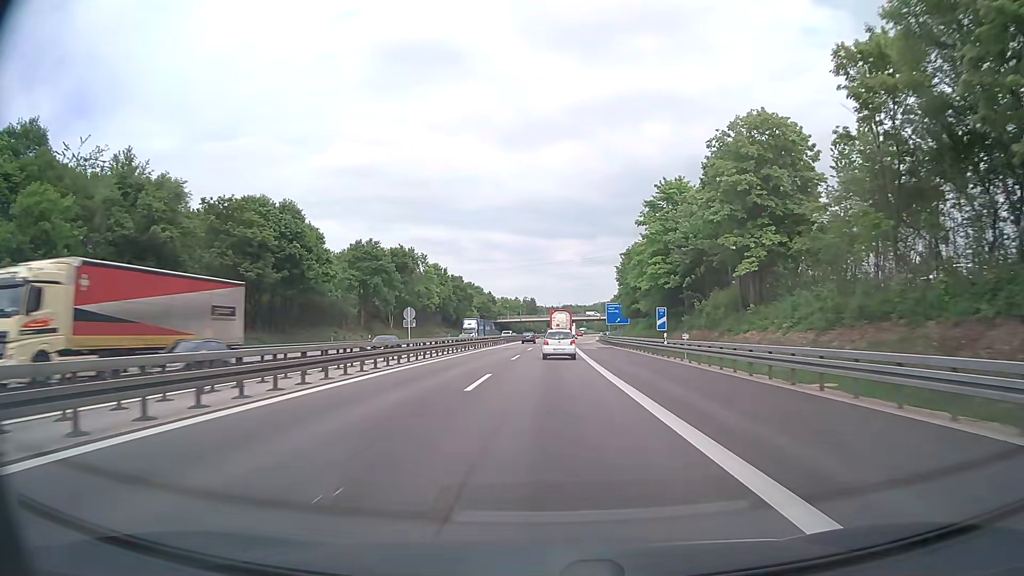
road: motorway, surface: asphalt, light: Day
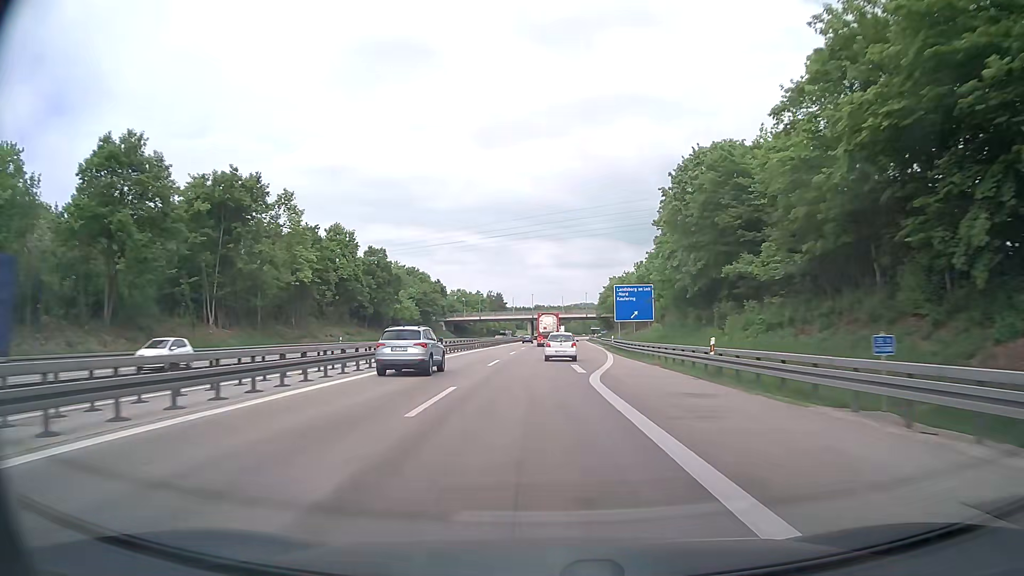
(+0.9, +58.3) m; +2°
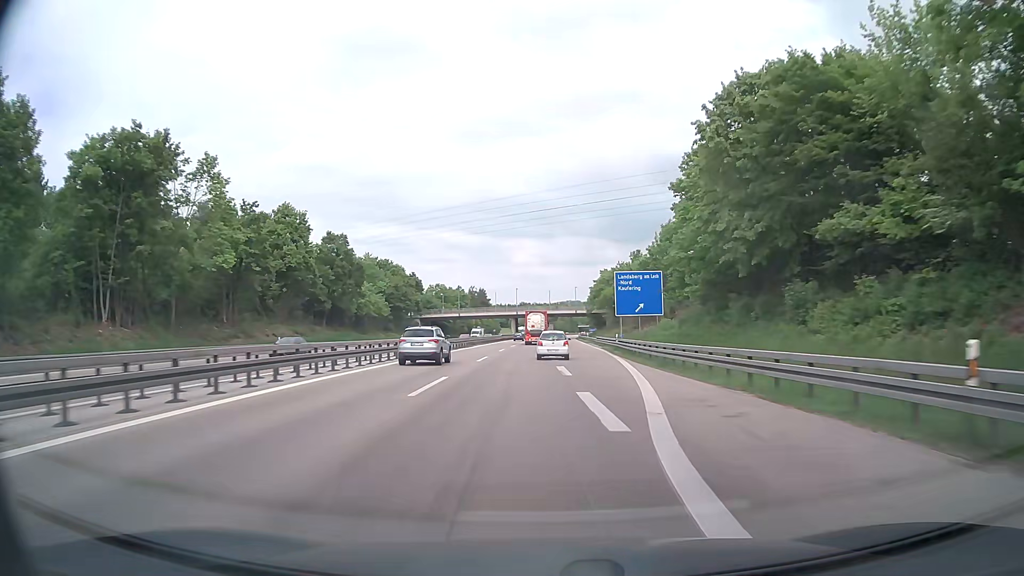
(+0.2, +15.0) m; +1°
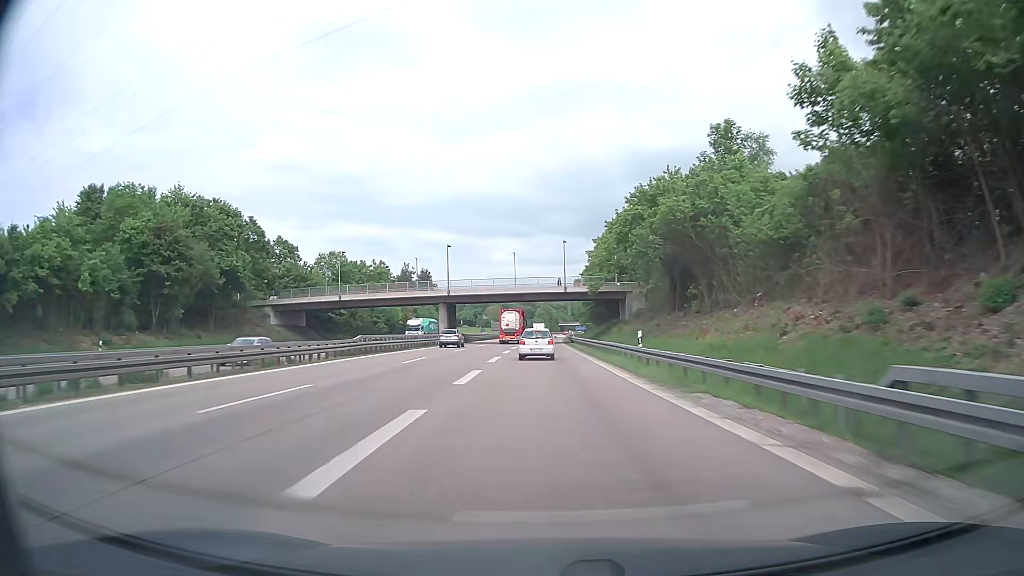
(+2.6, +76.0) m; +2°
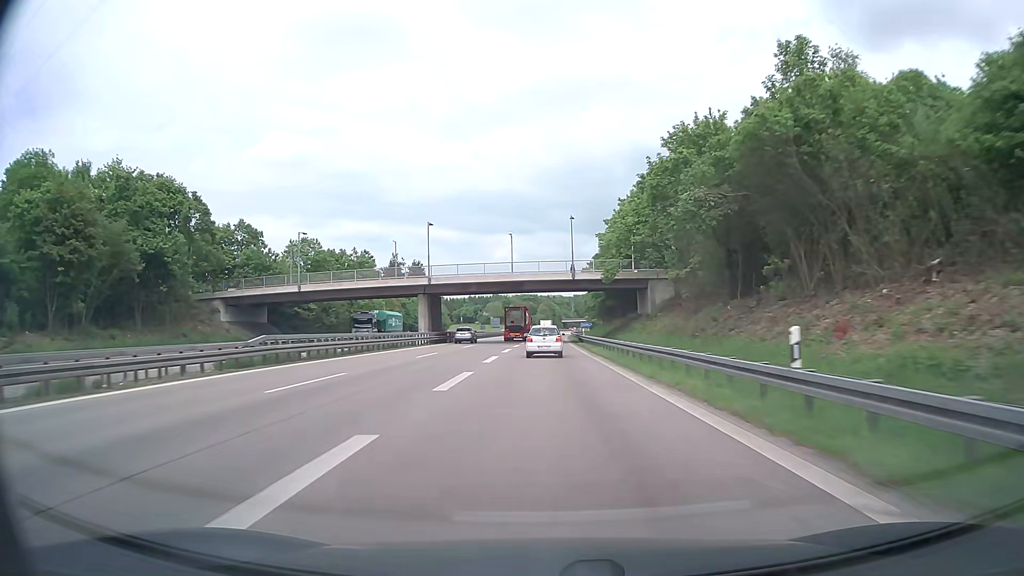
(0.0, +14.7) m; 0°
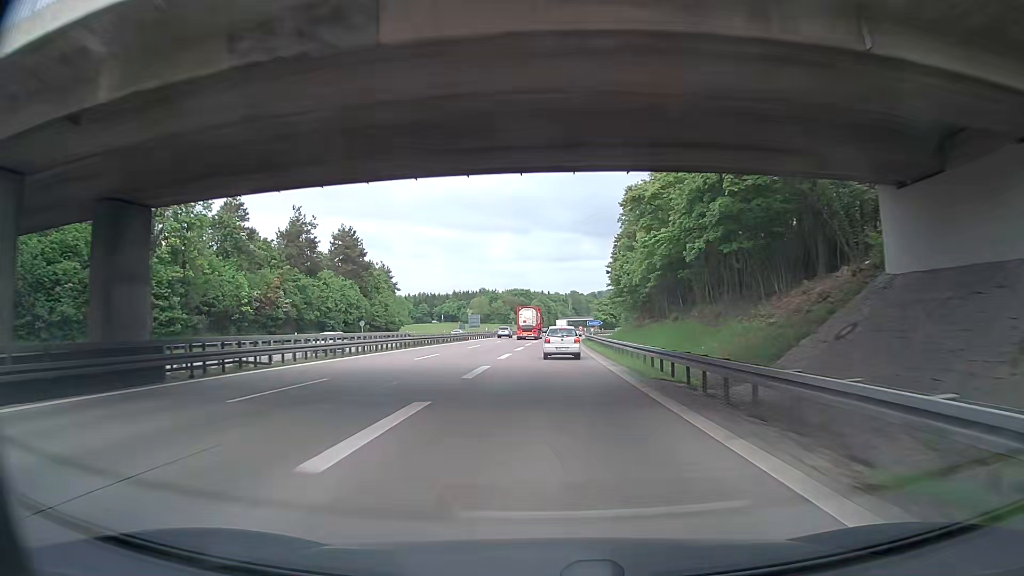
(0.0, +55.7) m; +1°
(0, +10) (0, +20) (0, +30) (0, +40) (0, +50) (0, +60) (0, +70) (+1, +80) (+1, +90) (+3, +100) m
